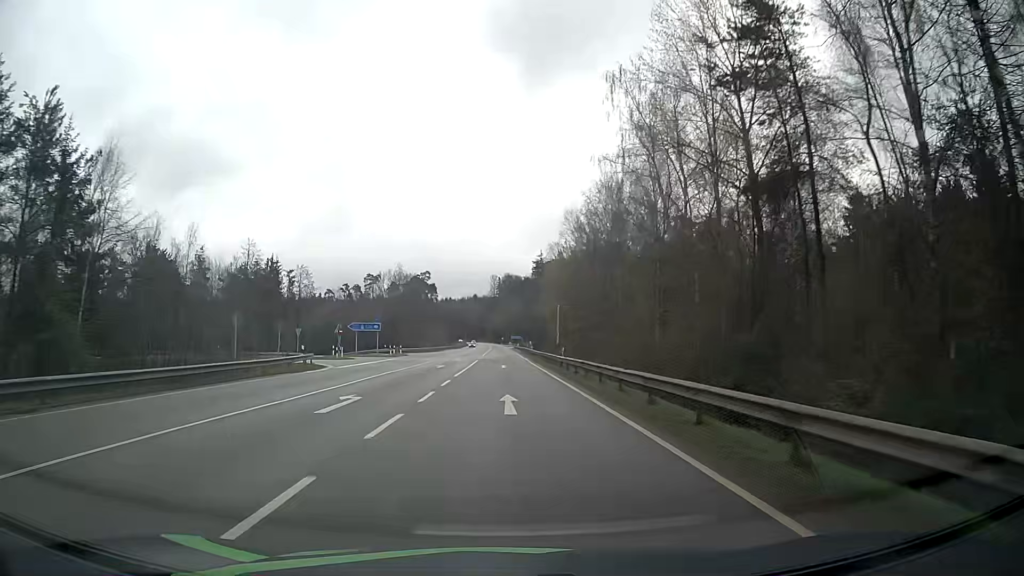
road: secondary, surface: asphalt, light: Day
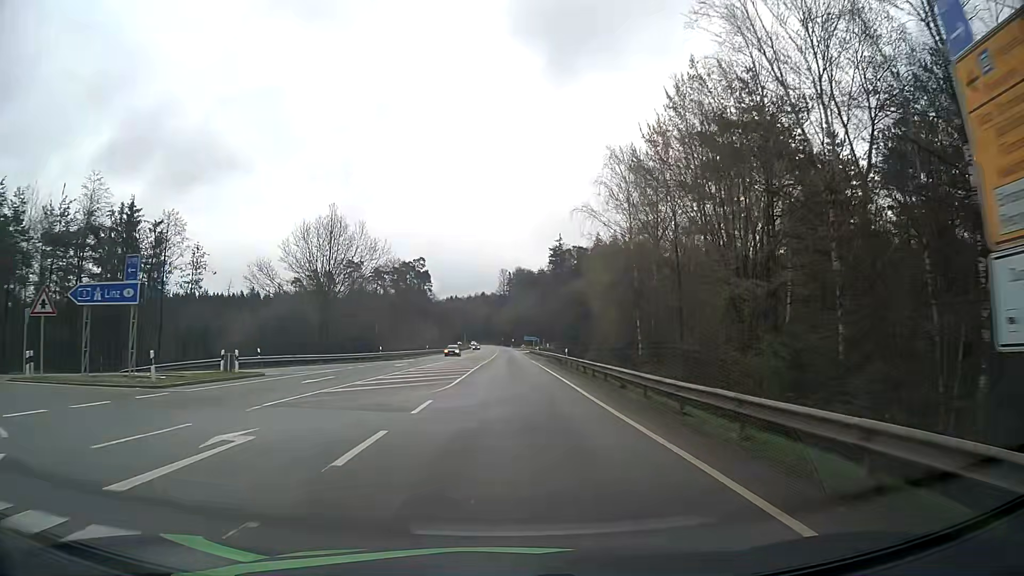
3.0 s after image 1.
(-0.5, +49.7) m; -1°
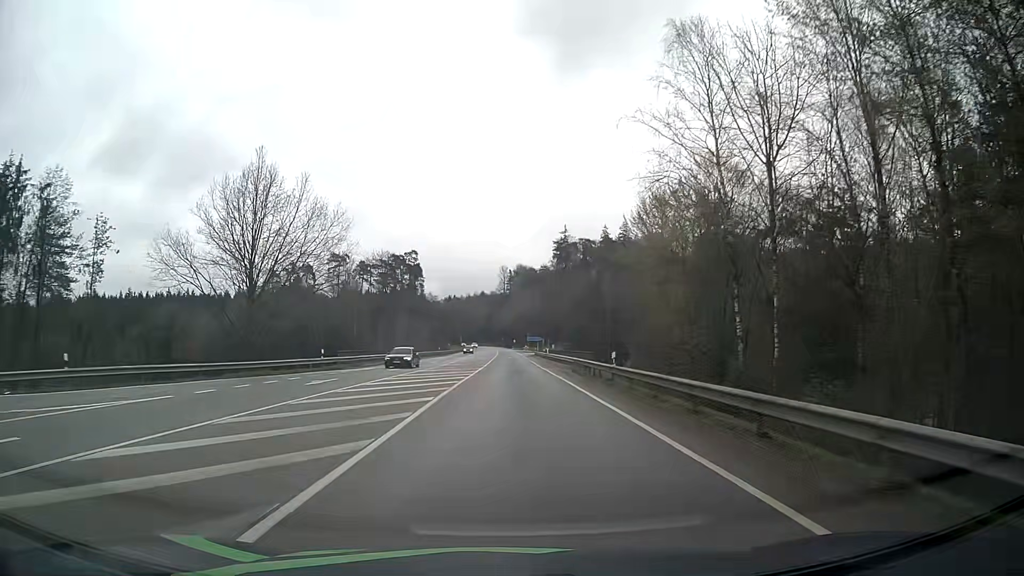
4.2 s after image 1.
(0.0, +20.1) m; 0°
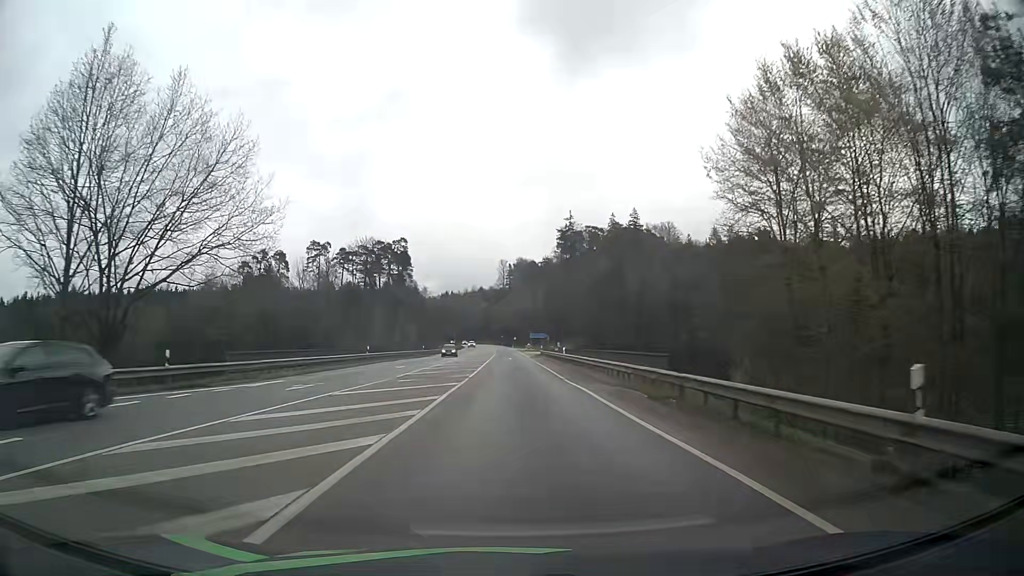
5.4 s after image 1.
(0.0, +20.3) m; -1°
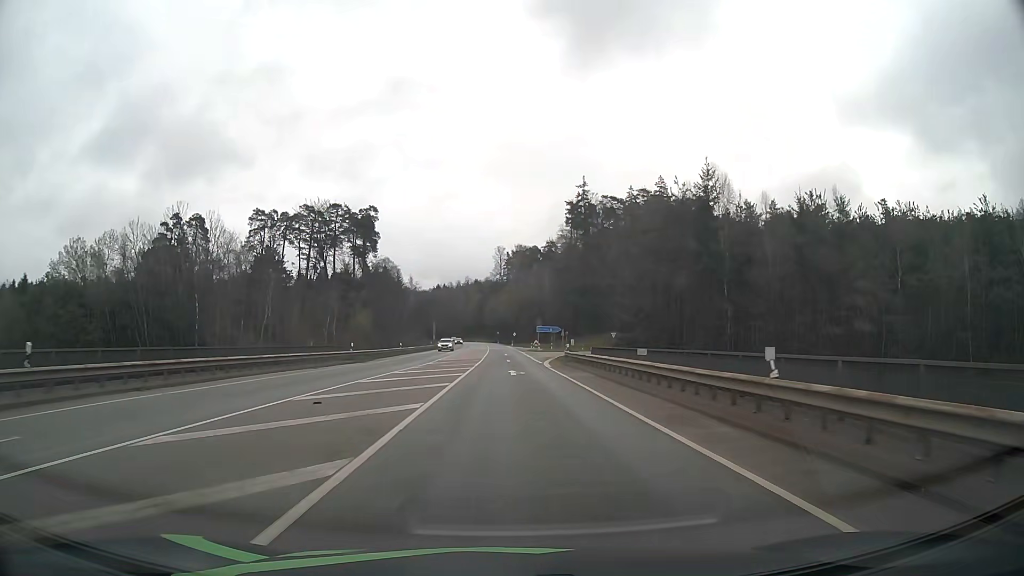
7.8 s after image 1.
(+0.4, +39.8) m; +1°
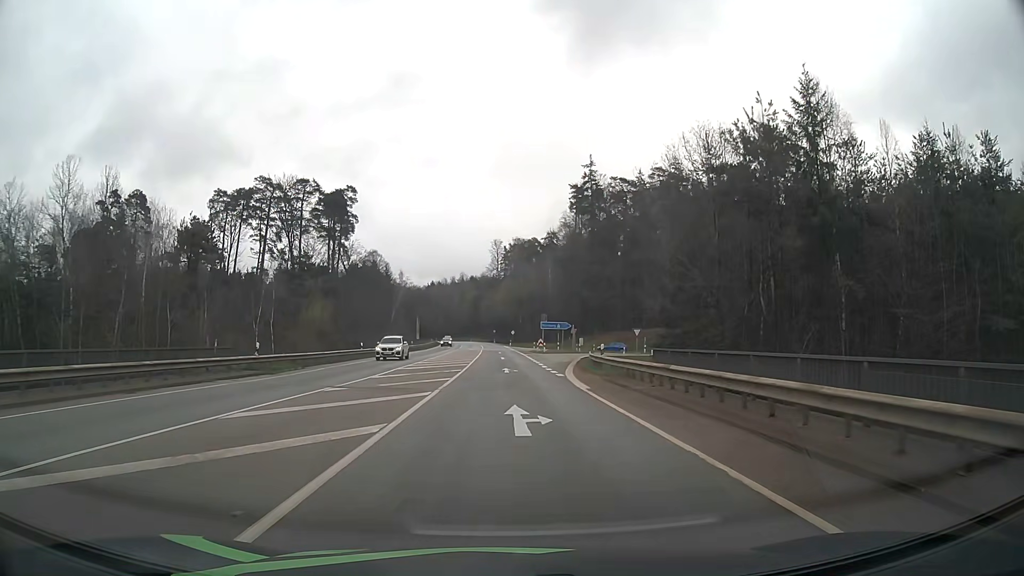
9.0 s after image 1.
(+0.1, +18.3) m; 0°
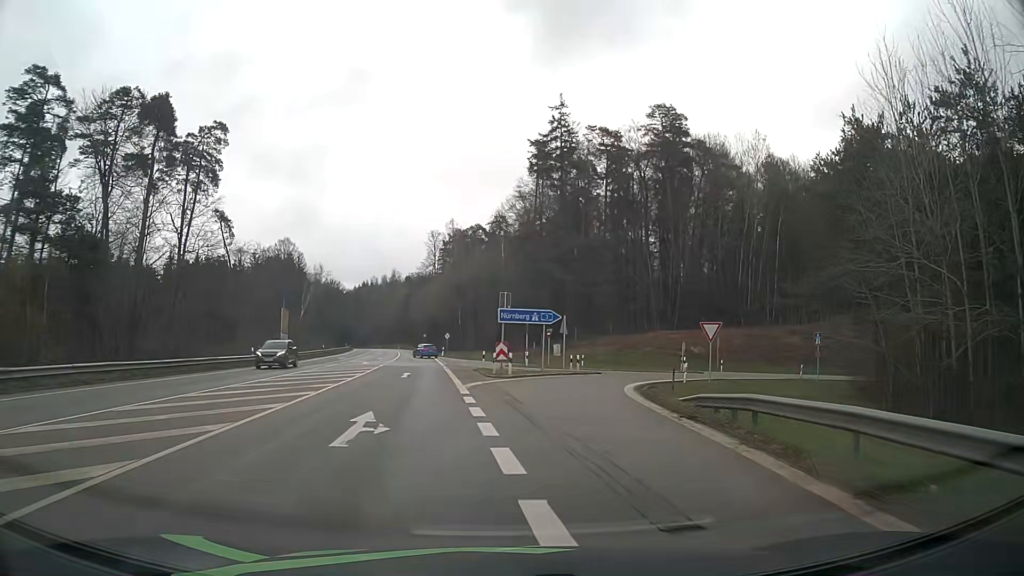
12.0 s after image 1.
(+1.0, +40.7) m; +5°
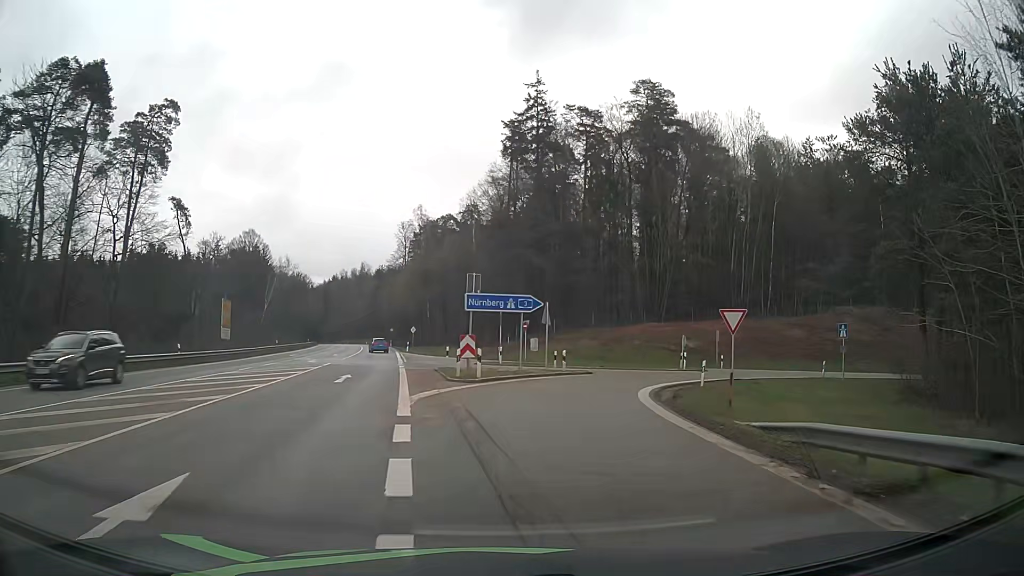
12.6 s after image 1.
(+0.1, +7.2) m; +2°
(0, +10) (+2, +20) (+6, +29) (+12, +37) (+21, +42) (+30, +44) (+40, +47) (+50, +49) (+60, +50) (+70, +51) m
